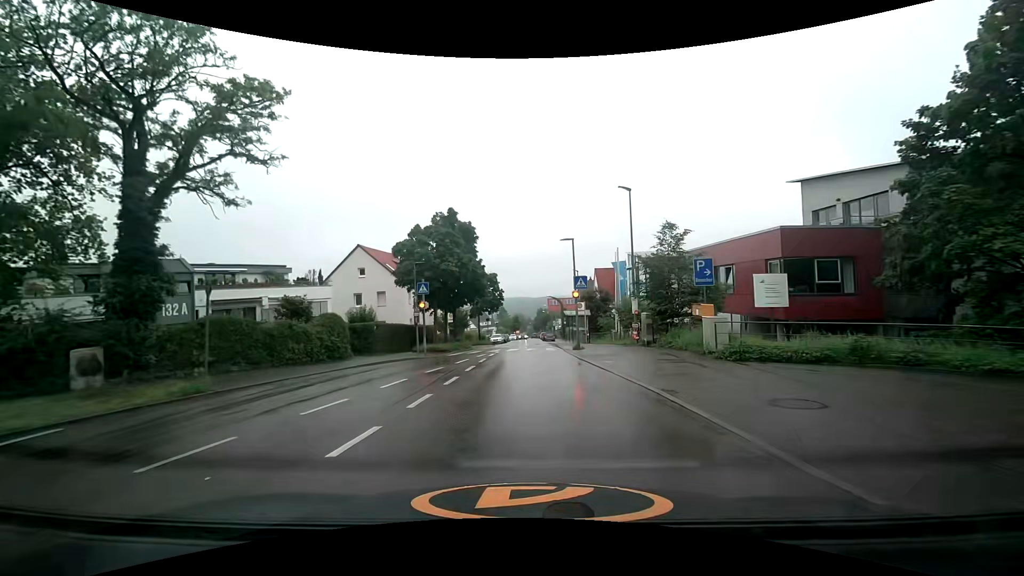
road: tertiary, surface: asphalt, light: Day
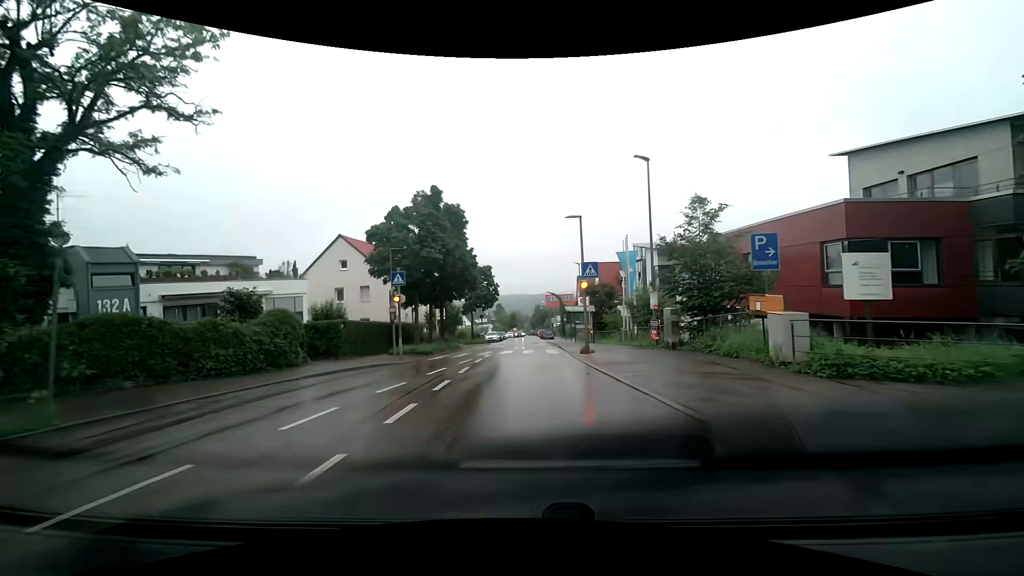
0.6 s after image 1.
(+0.1, +4.4) m; 0°
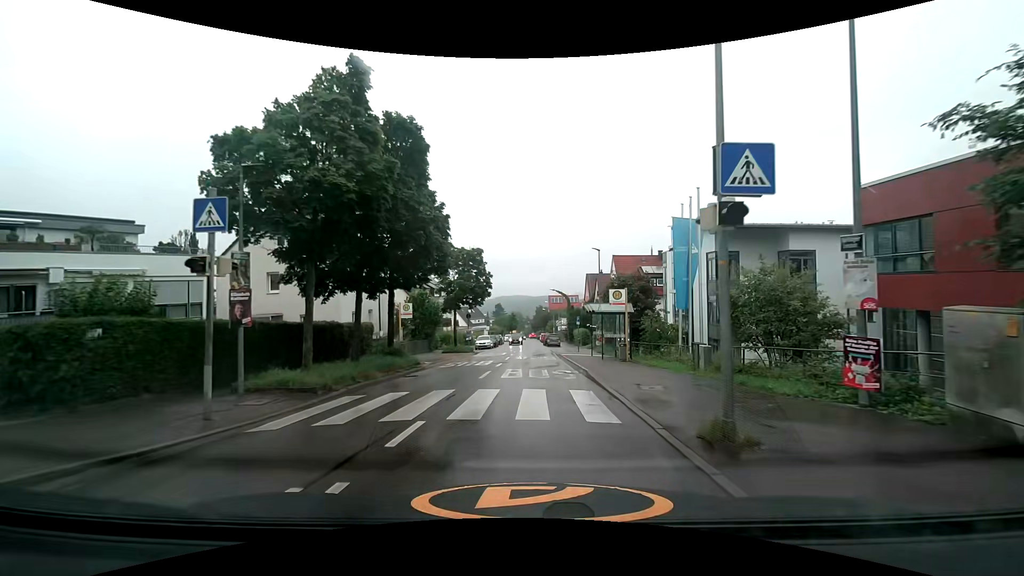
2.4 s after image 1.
(+0.1, +13.0) m; +1°
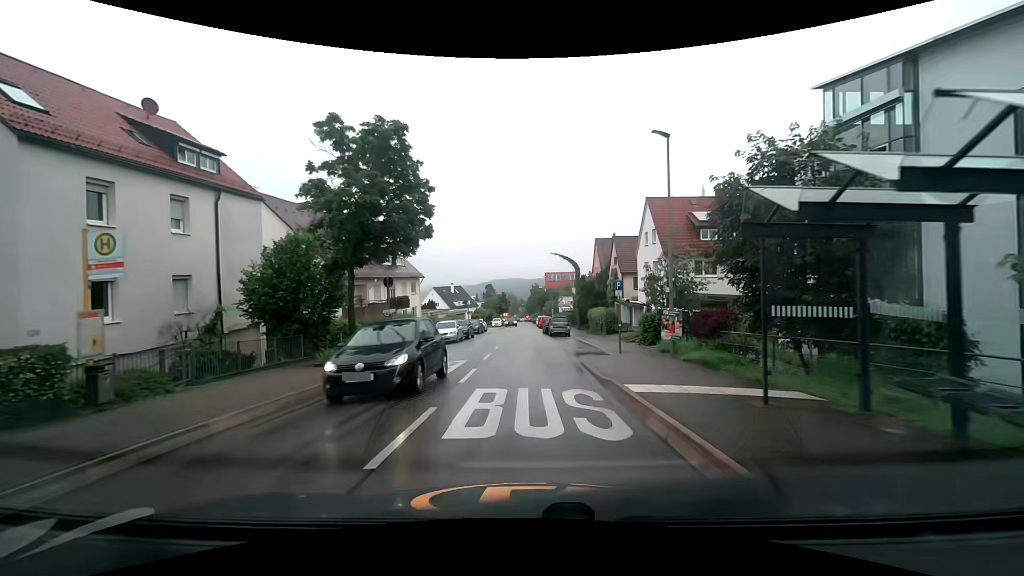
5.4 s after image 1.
(+0.1, +21.6) m; +1°
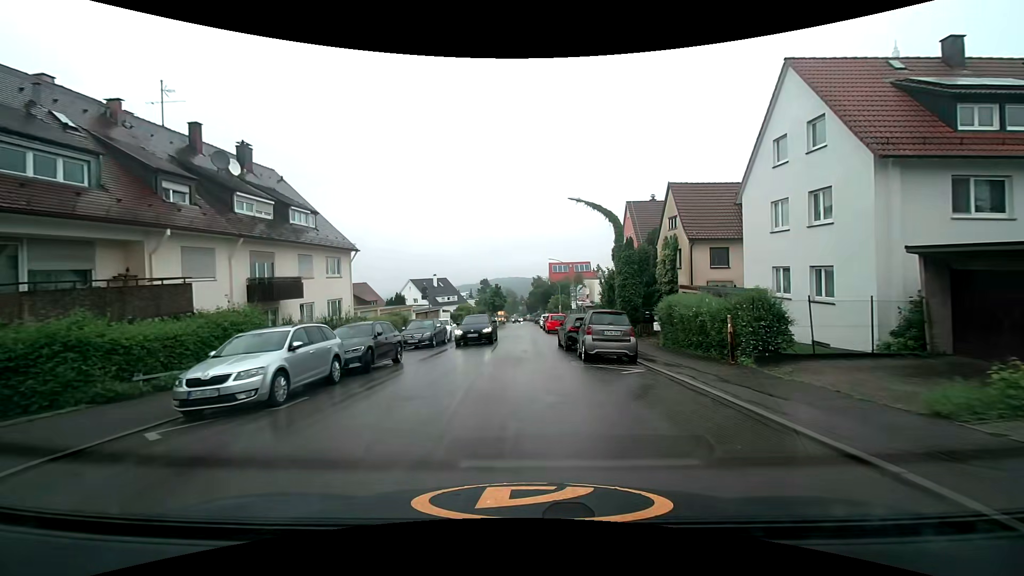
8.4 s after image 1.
(-0.2, +23.0) m; 0°
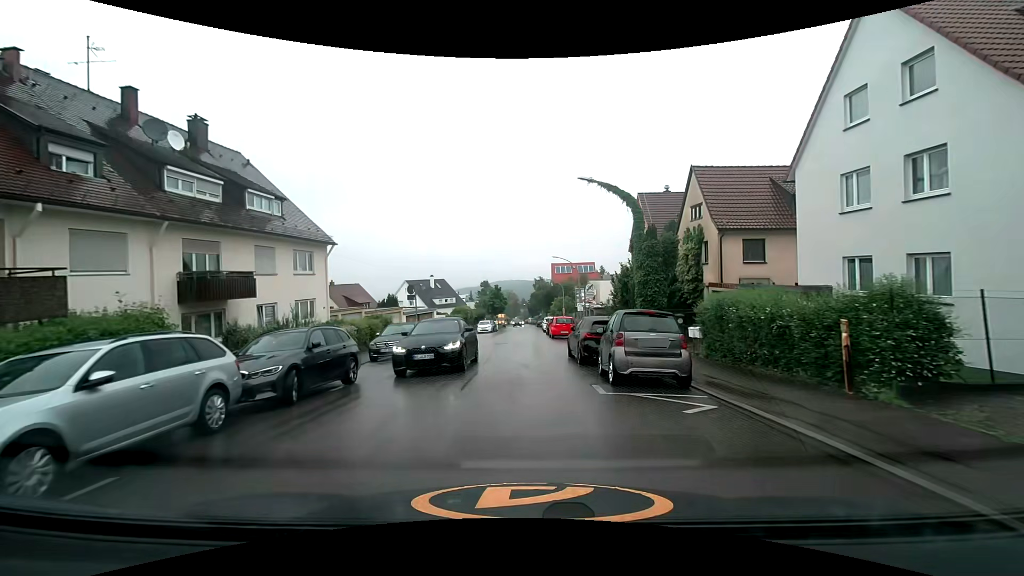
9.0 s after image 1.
(0.0, +4.6) m; 0°
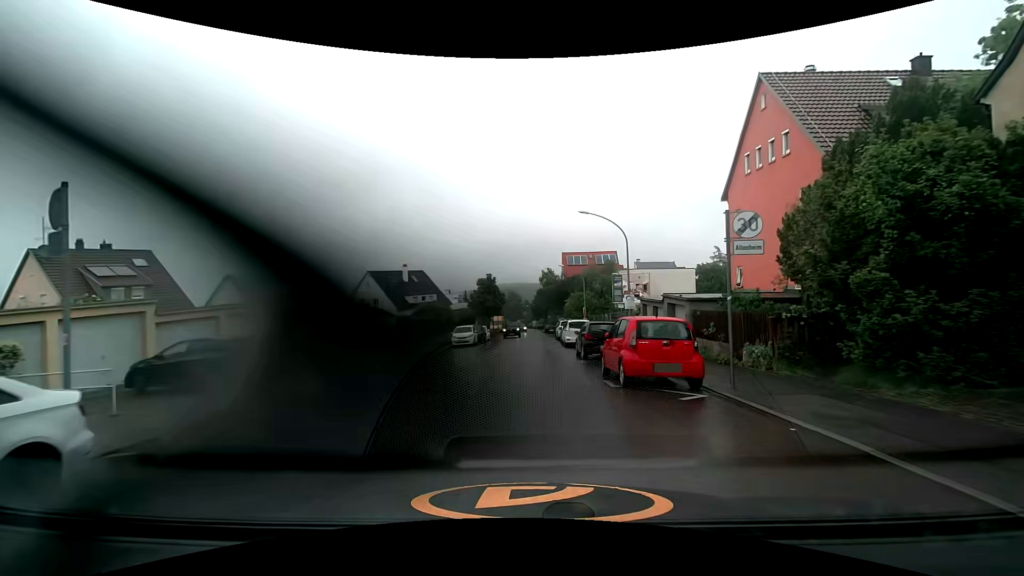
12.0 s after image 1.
(-0.4, +23.3) m; 0°
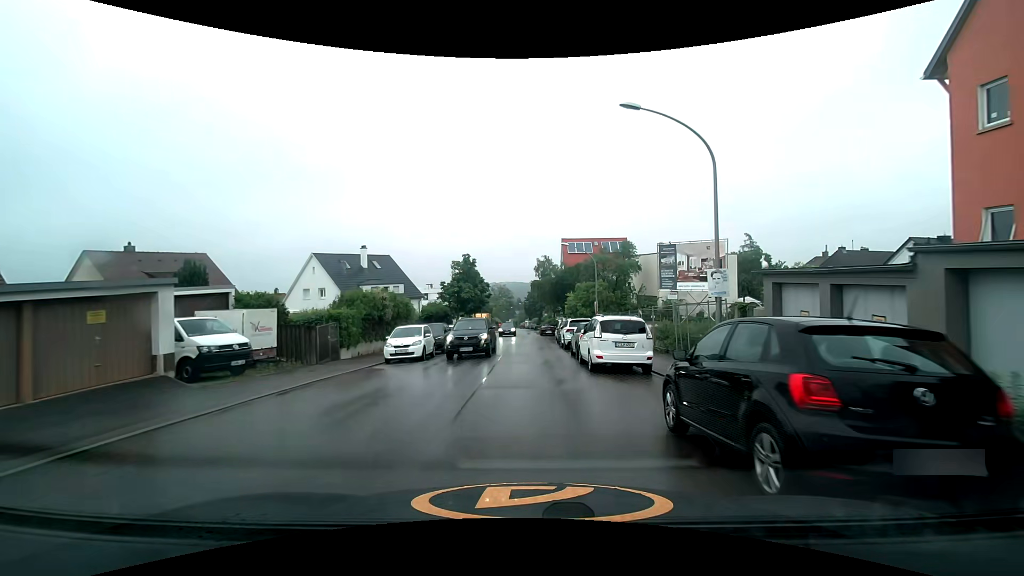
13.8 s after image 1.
(0.0, +14.9) m; 0°
